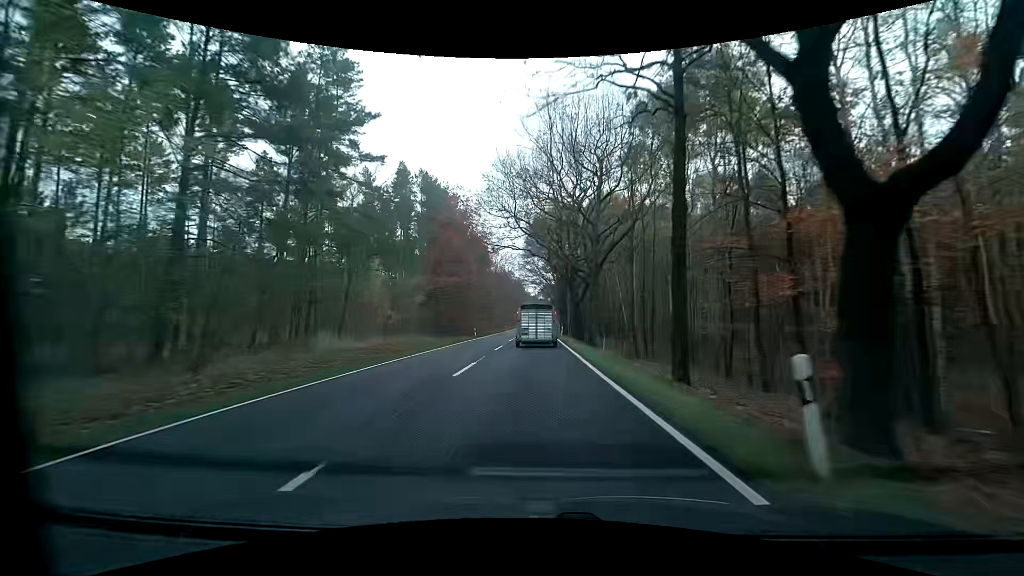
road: primary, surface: asphalt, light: Day
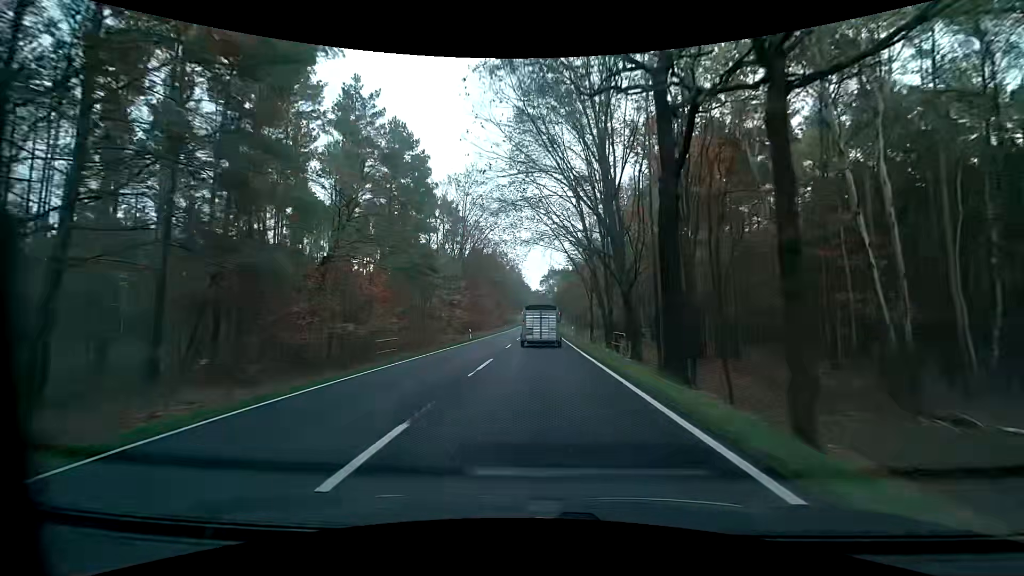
(-0.7, +58.3) m; 0°
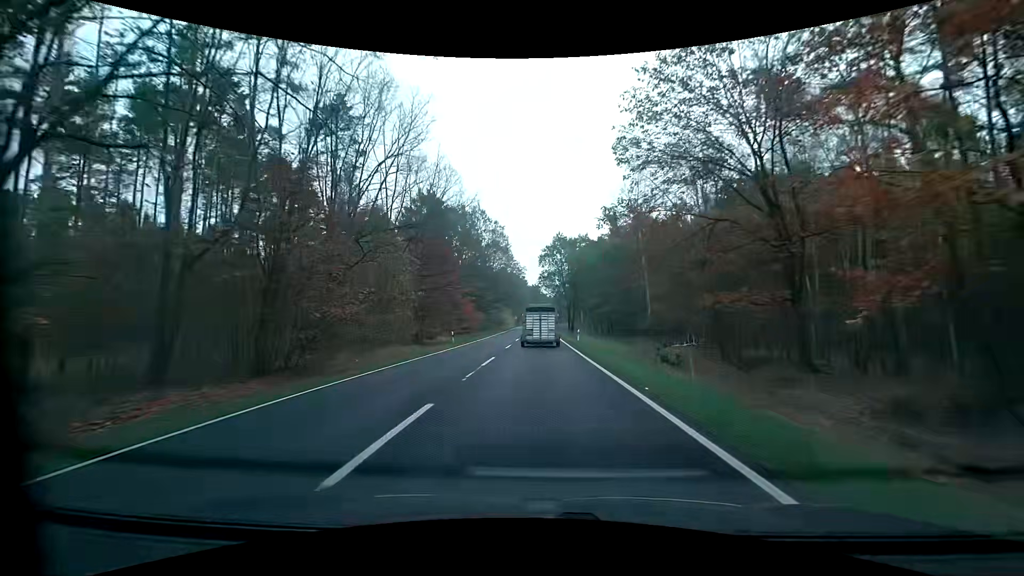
(-0.6, +58.7) m; 0°
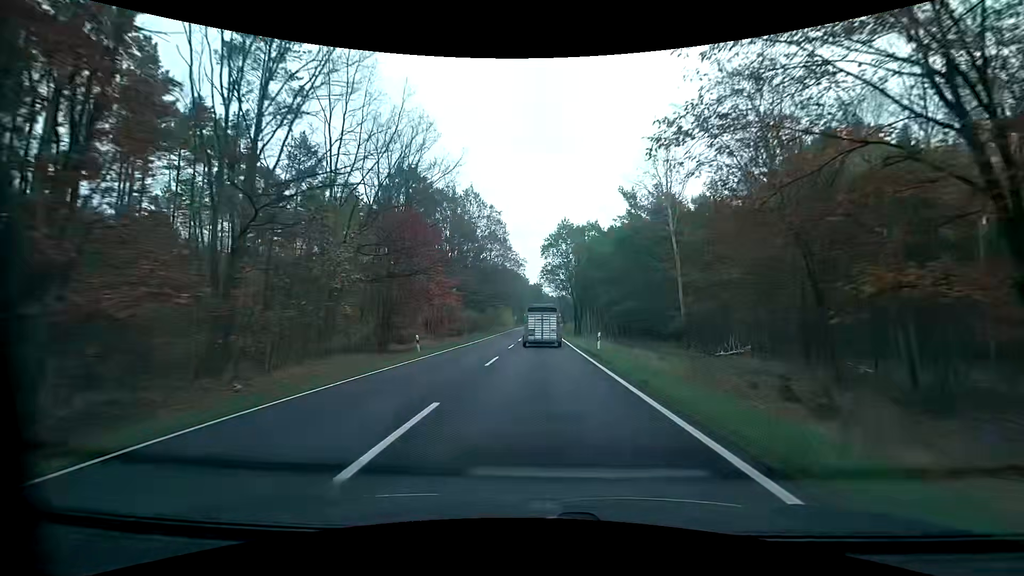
(0.0, +11.9) m; 0°
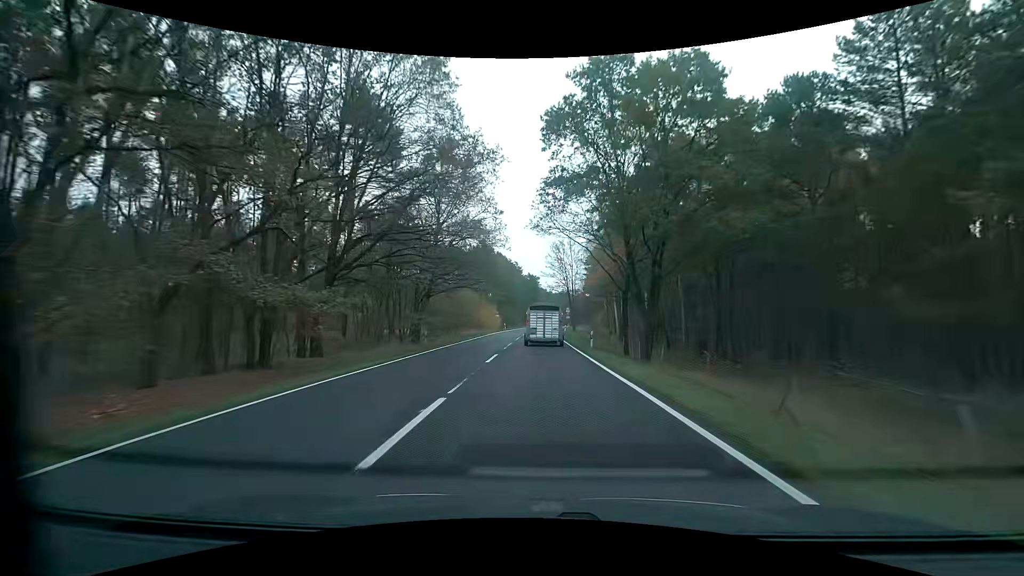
(0.0, +48.0) m; 0°
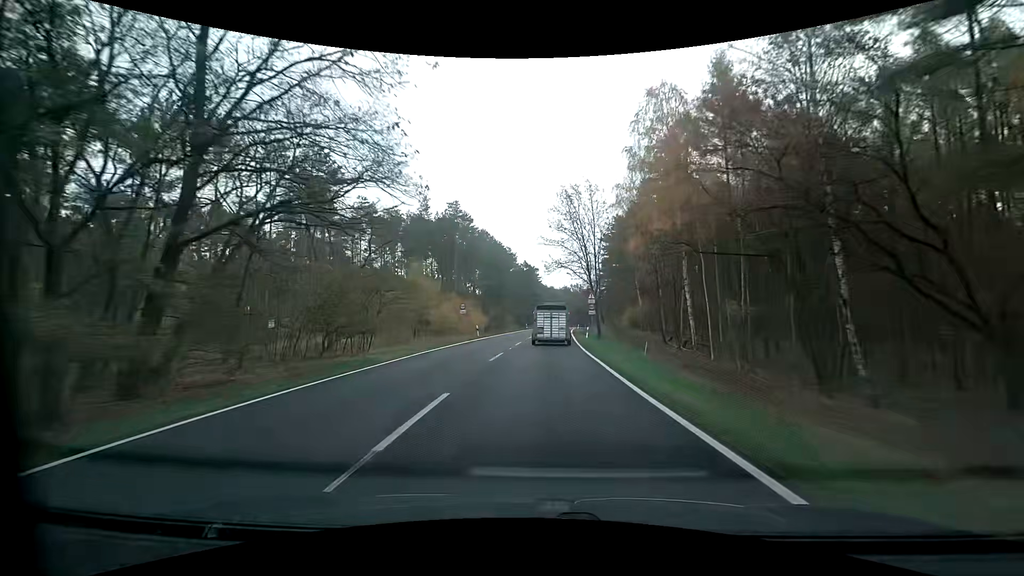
(0.0, +35.6) m; 0°
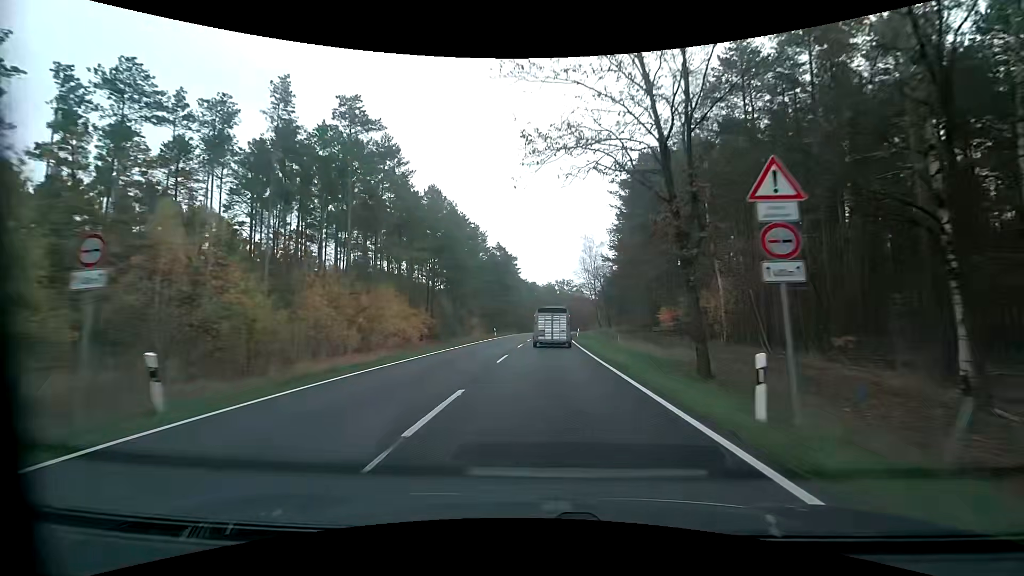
(+0.7, +35.6) m; +3°
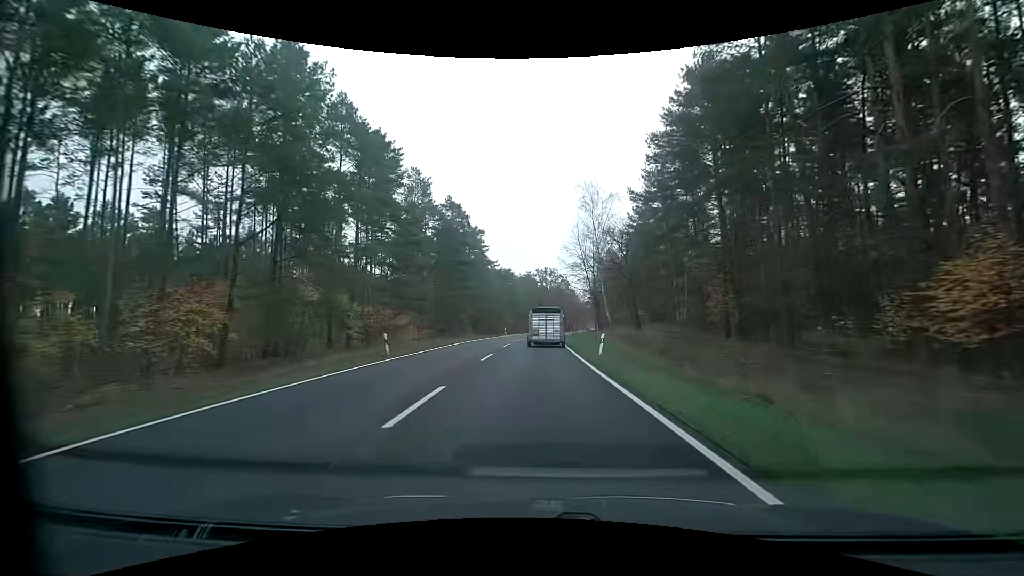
(+0.8, +35.8) m; +2°
(0, +10) (0, +20) (0, +30) (0, +40) (+1, +50) (+1, +60) (+2, +70) (+2, +80) (+3, +90) (+4, +100) m
